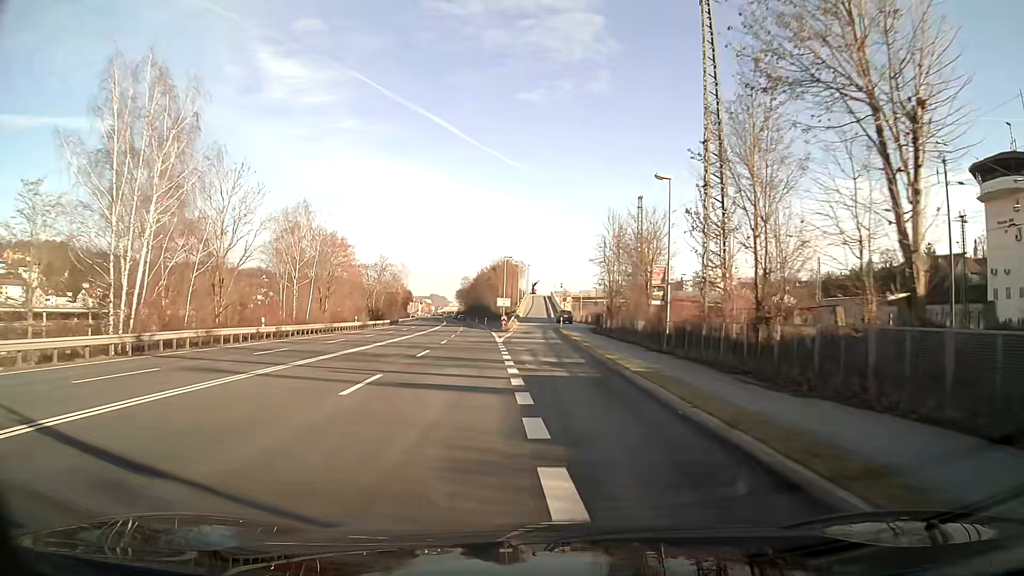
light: Day
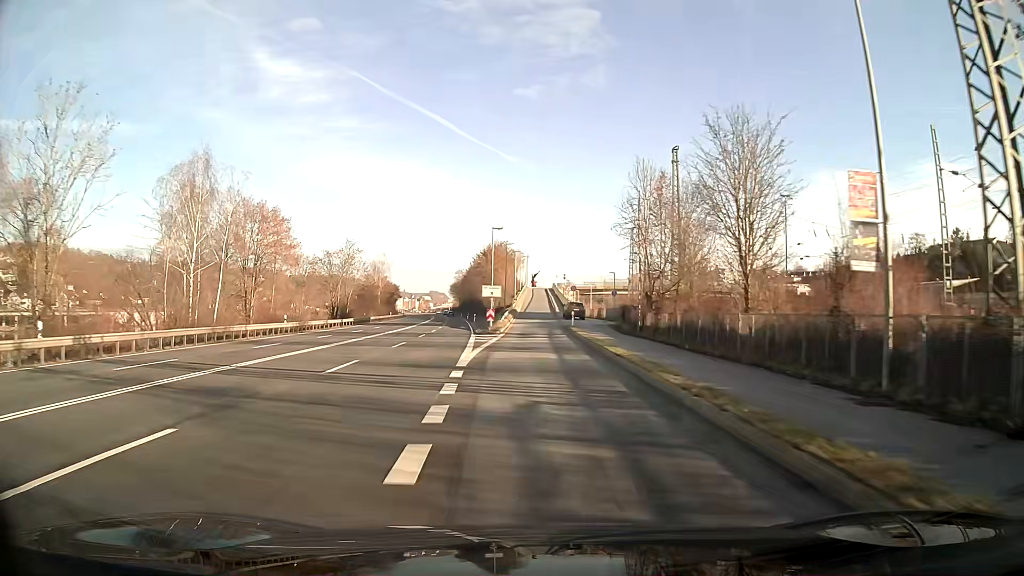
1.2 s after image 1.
(0.0, +20.2) m; 0°
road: unclassified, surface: asphalt
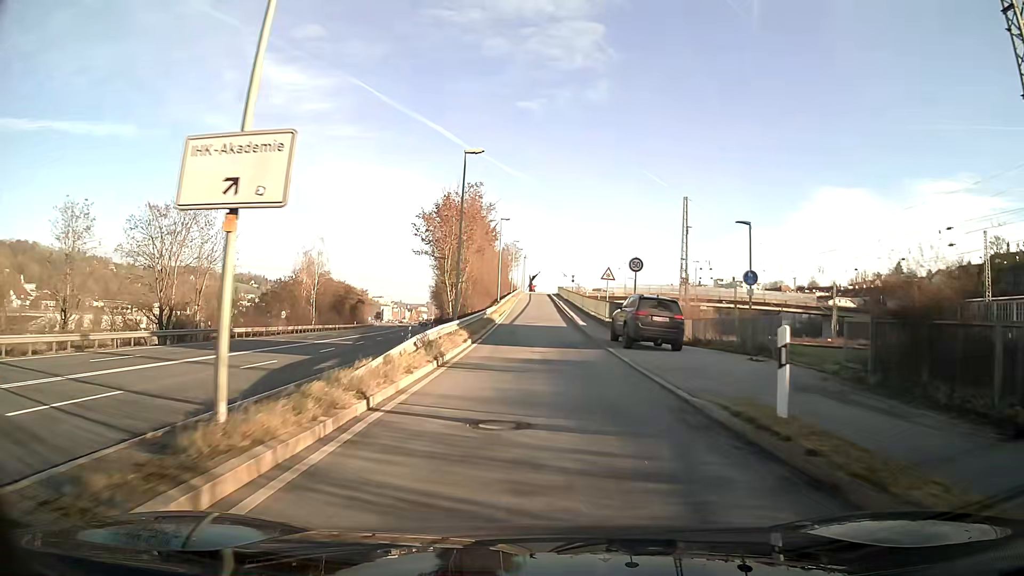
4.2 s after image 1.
(+0.1, +43.5) m; 0°
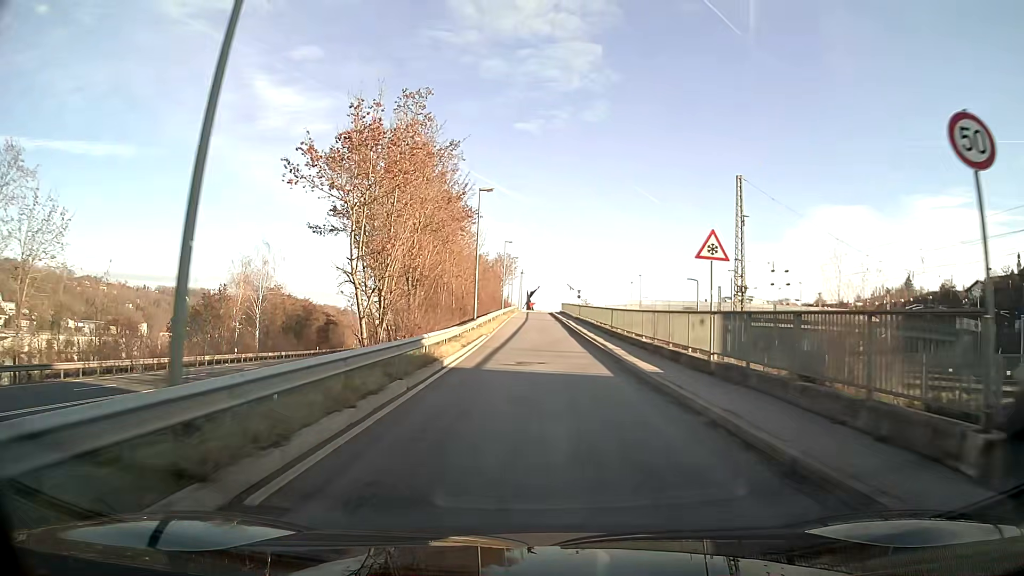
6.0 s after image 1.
(-0.1, +22.0) m; 0°
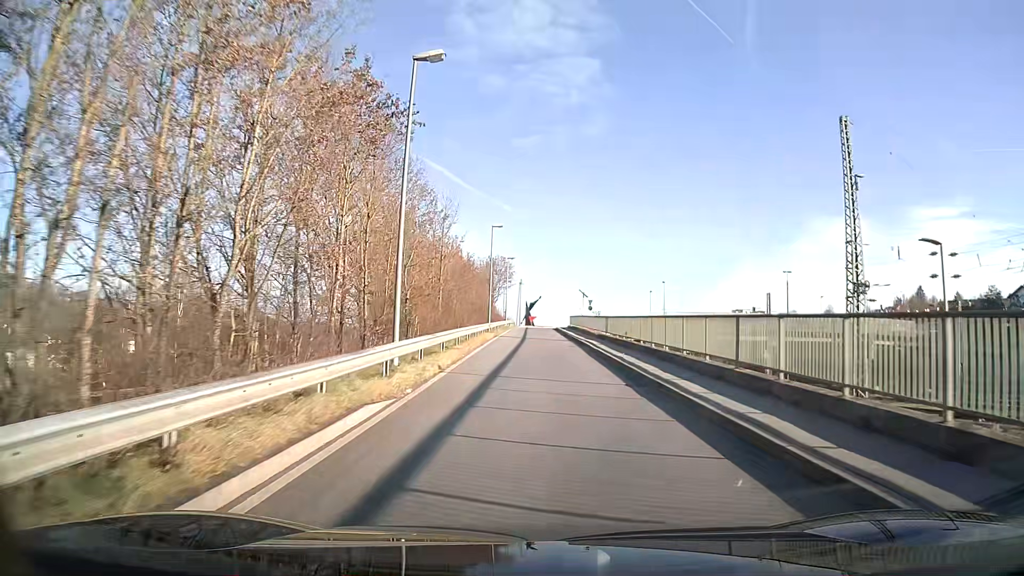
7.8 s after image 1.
(0.0, +21.3) m; 0°
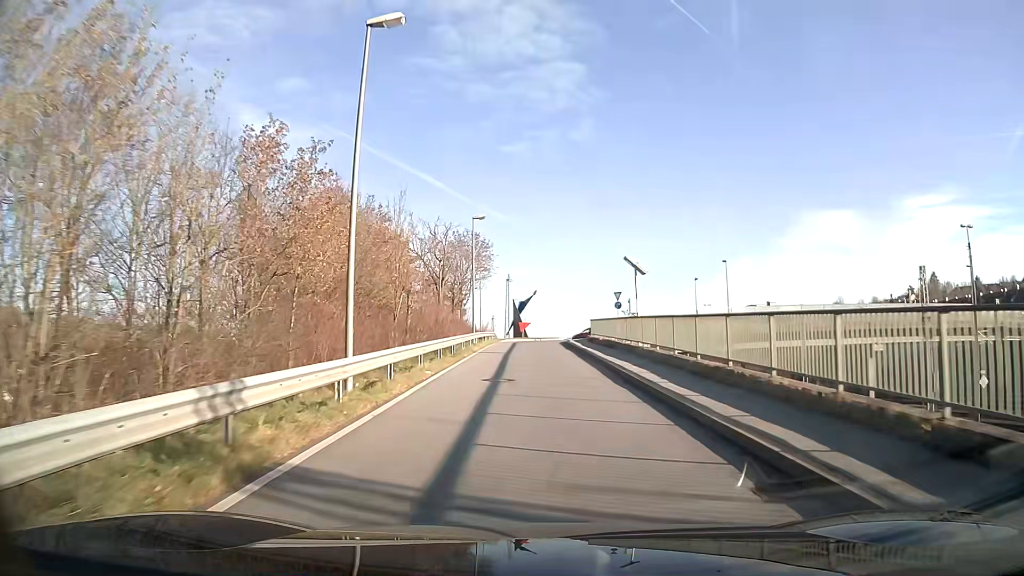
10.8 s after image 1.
(+0.1, +34.9) m; 0°
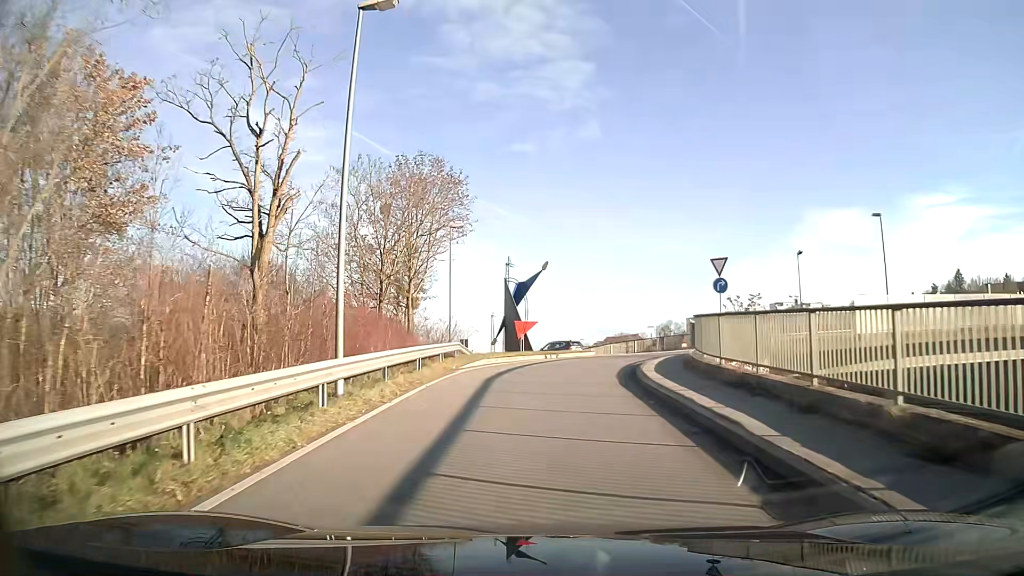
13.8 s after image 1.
(-0.1, +28.5) m; -1°
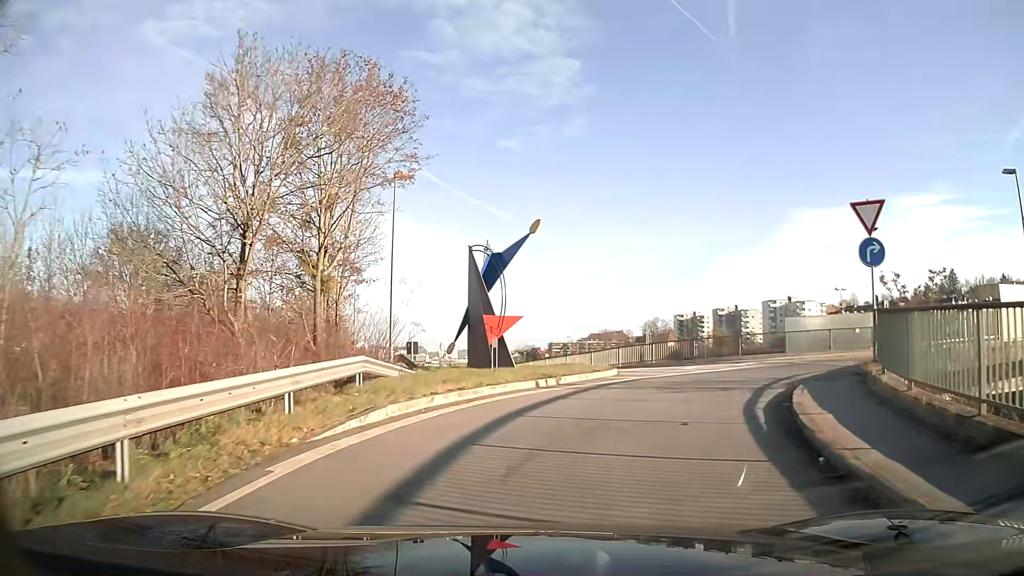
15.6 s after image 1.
(+0.1, +12.8) m; +3°
(+1, +10) (+6, +18) (+15, +23) (+25, +24) (+35, +24) (+45, +25) (+55, +25) (+65, +25) (+75, +26) (+85, +26) m
